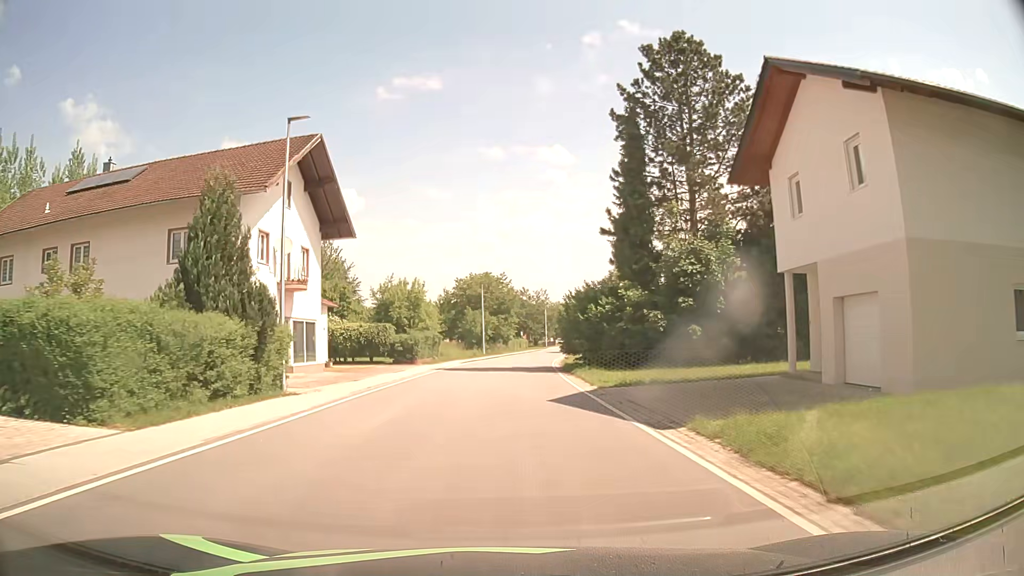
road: secondary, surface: asphalt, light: Day
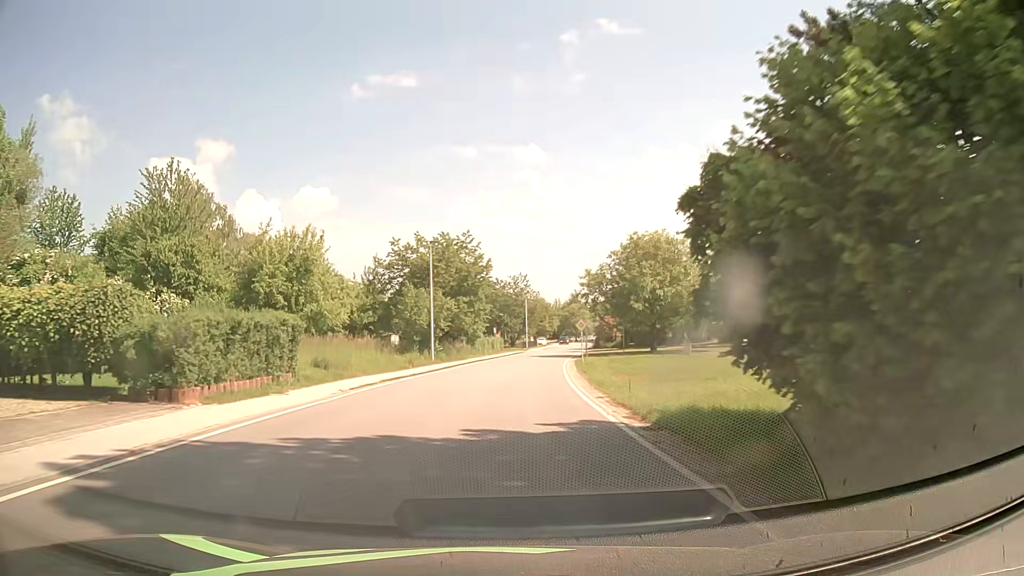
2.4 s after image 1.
(+0.3, +30.5) m; +2°
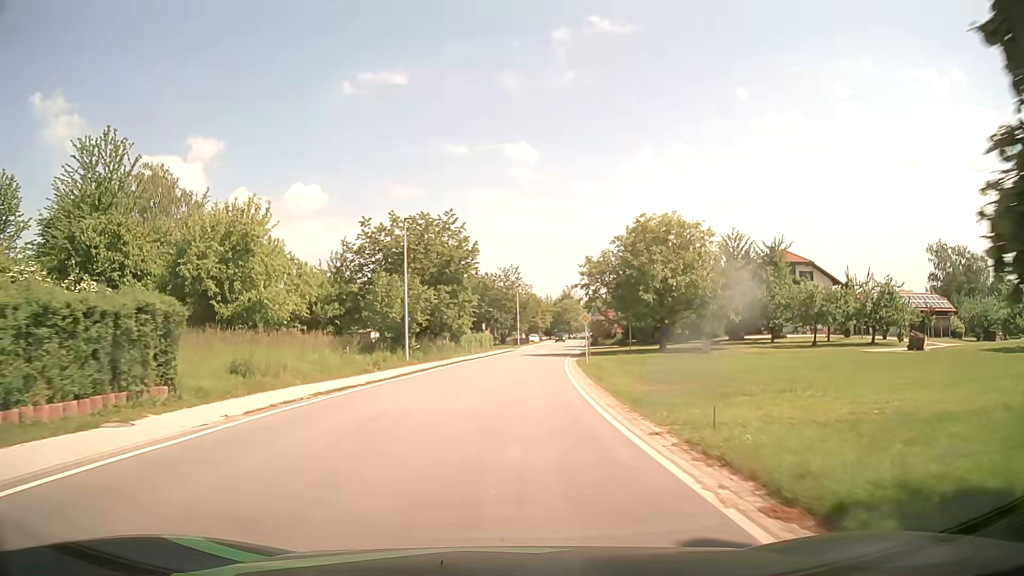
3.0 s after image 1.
(0.0, +7.6) m; +1°
(0, +10) (0, +20) (+1, +30) (+2, +40) (+3, +50) (+4, +60) (+6, +70) (+7, +80) (+9, +89) (+10, +99) m
